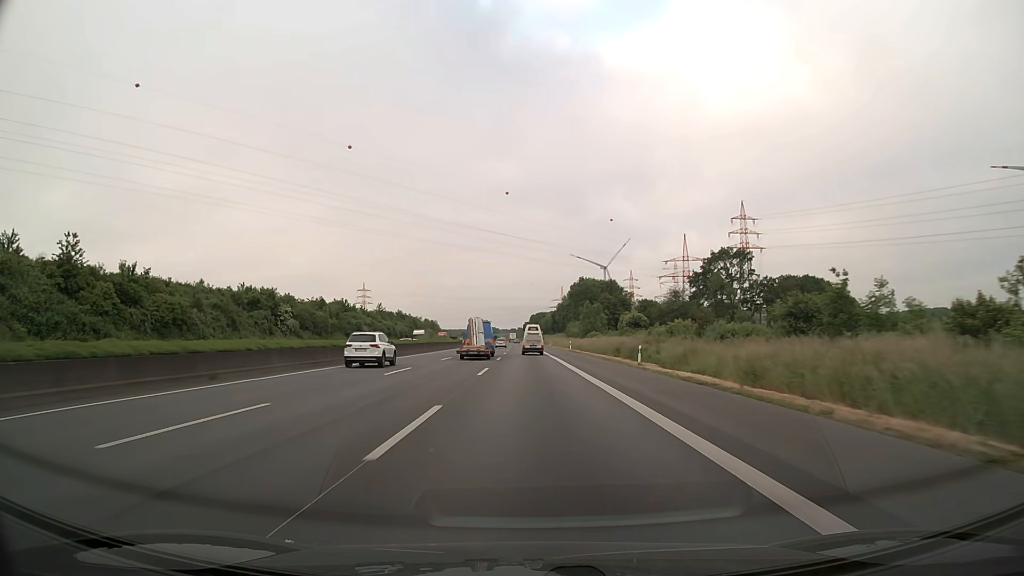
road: motorway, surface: asphalt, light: Day
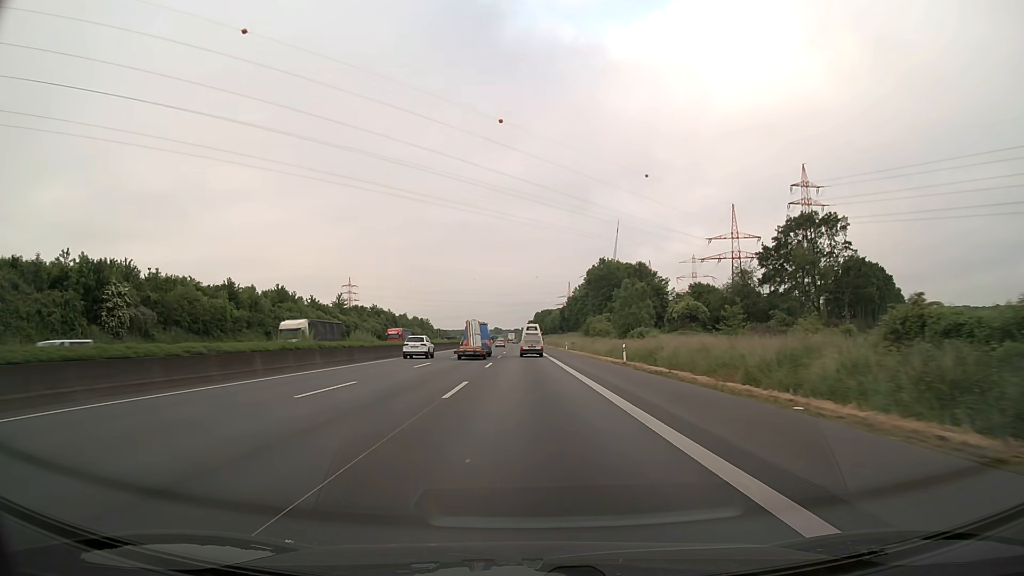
(-0.1, +45.6) m; 0°
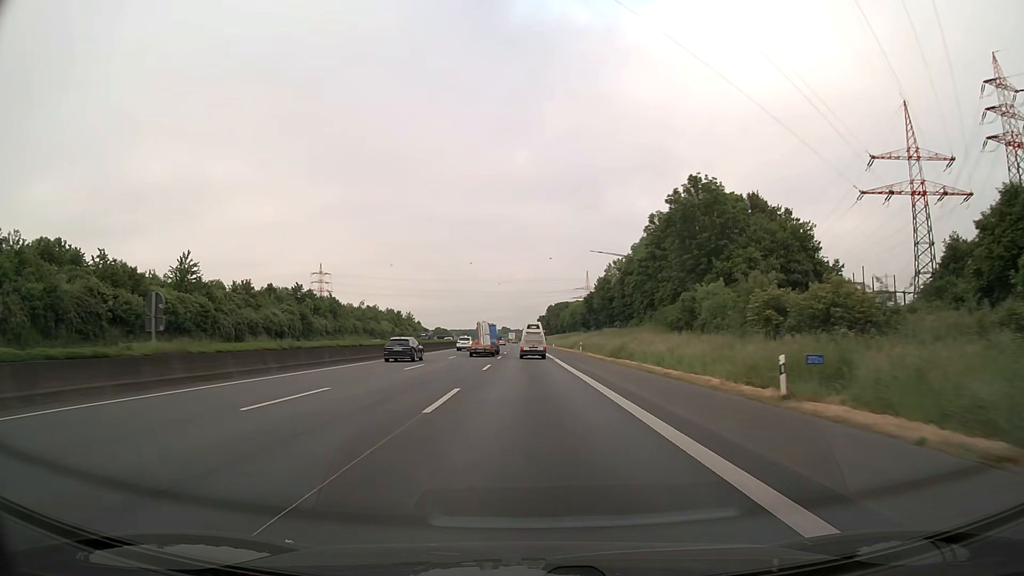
(-0.7, +75.1) m; -1°
(0, +10) (0, +20) (0, +30) (0, +40) (0, +50) (0, +60) (0, +70) (0, +80) (-1, +90) (-1, +100) m
